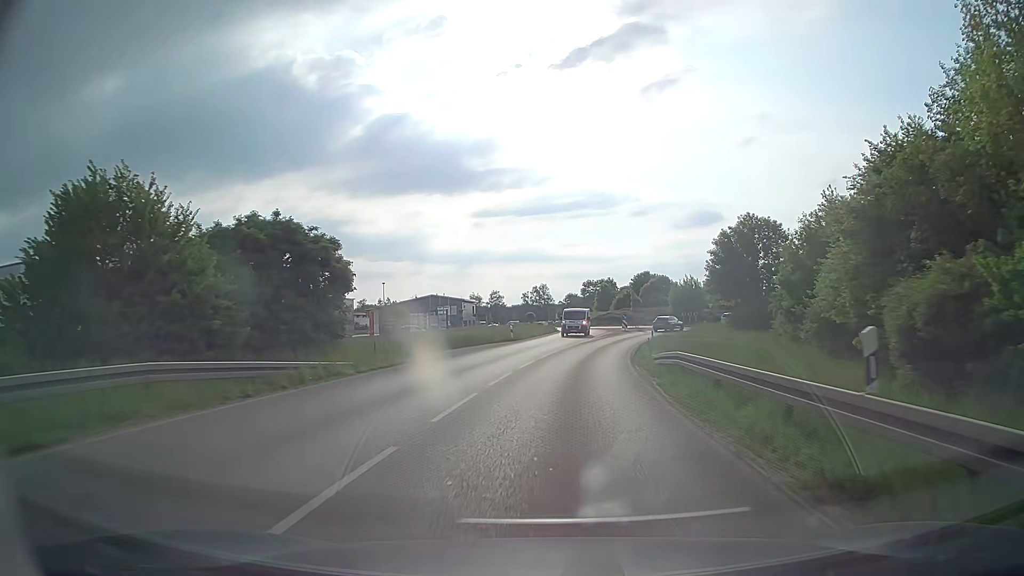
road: secondary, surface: asphalt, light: Day
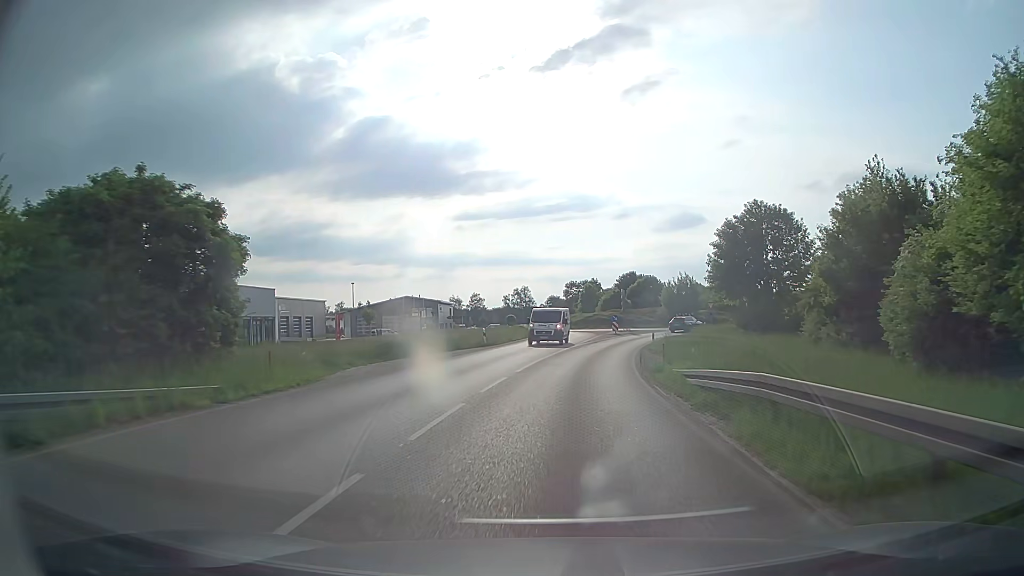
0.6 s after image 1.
(+0.1, +7.5) m; +2°
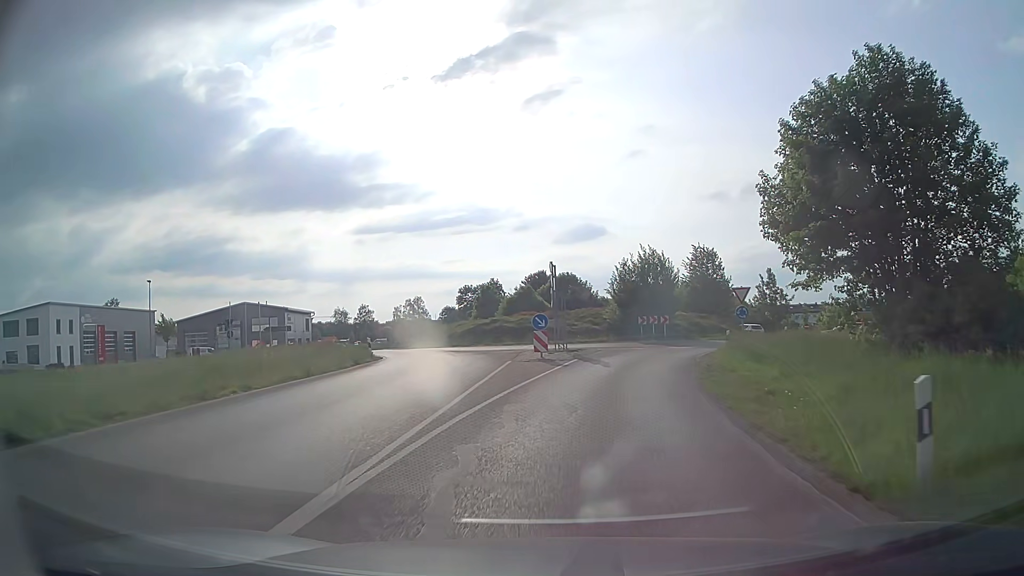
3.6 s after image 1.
(+2.3, +32.6) m; +9°
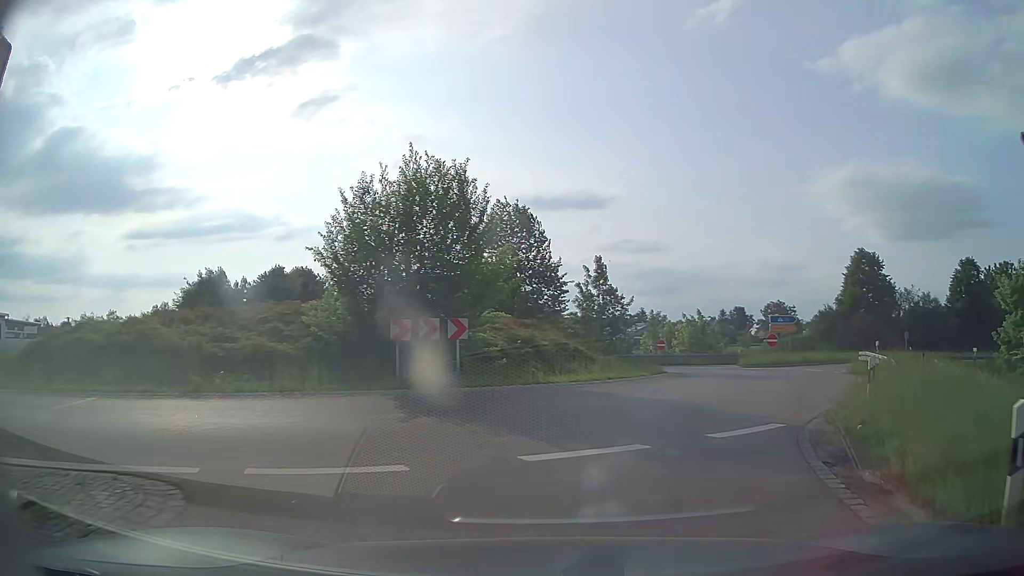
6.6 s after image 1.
(+3.0, +25.8) m; +19°
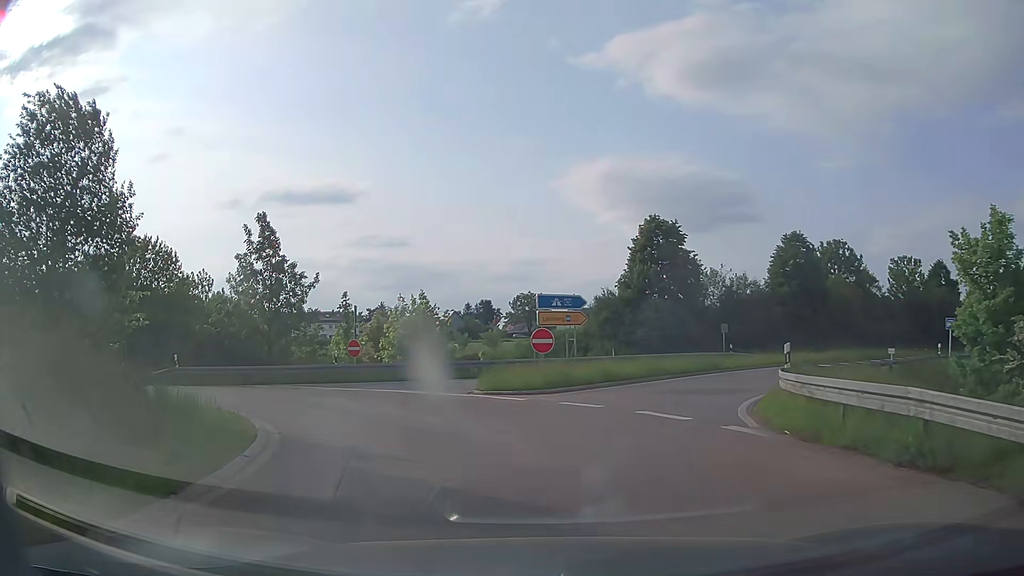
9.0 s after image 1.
(+4.9, +17.0) m; +23°
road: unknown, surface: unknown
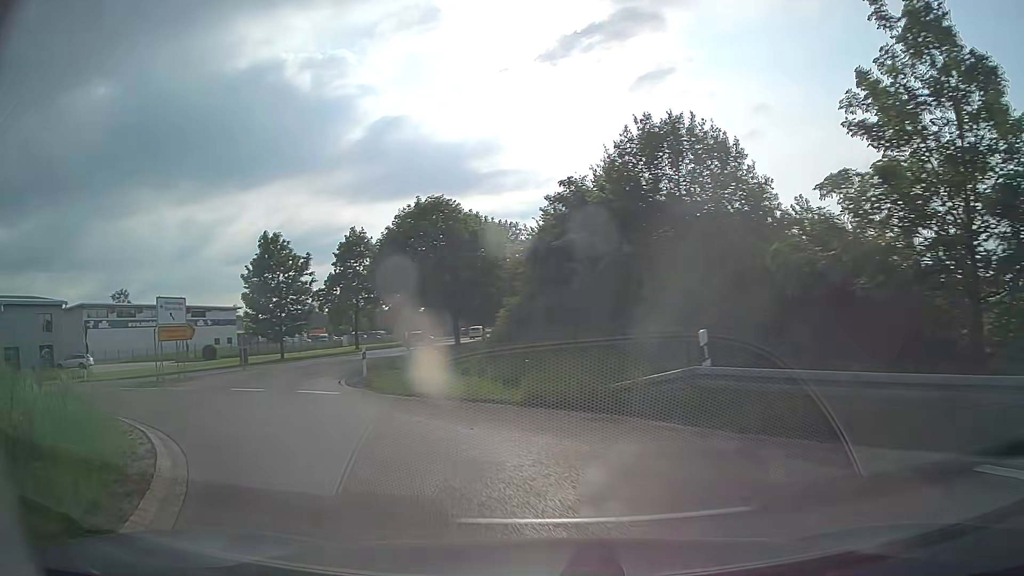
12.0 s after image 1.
(-8.3, +19.5) m; -52°
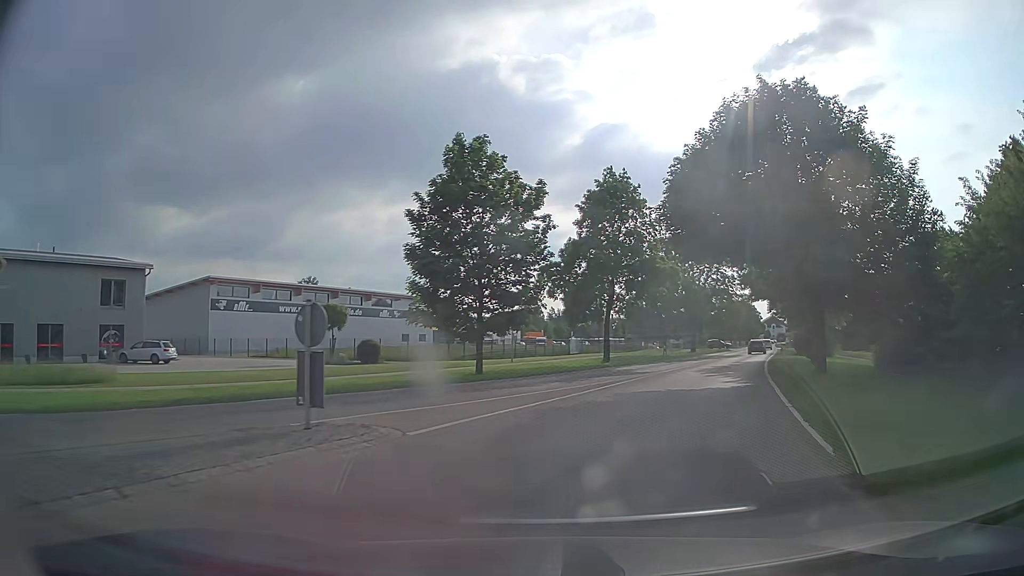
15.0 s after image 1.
(-8.7, +22.6) m; -20°
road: tertiary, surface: asphalt
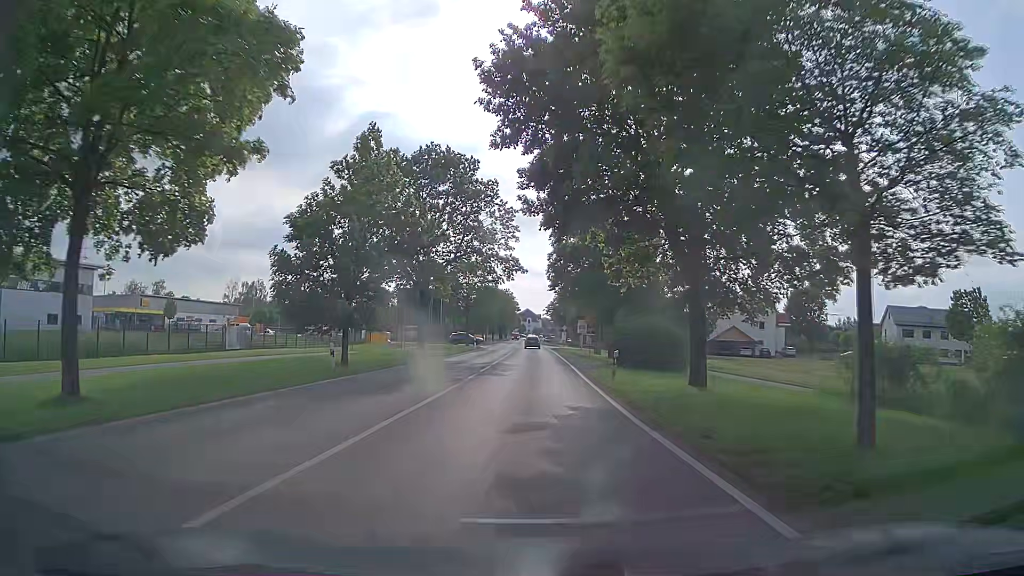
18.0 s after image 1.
(+7.8, +29.6) m; +23°
(0, +10) (0, +20) (0, +30) (-1, +40) (-1, +50) (-1, +60) (-2, +70) (-2, +80) (-2, +90) (-3, +100) m
